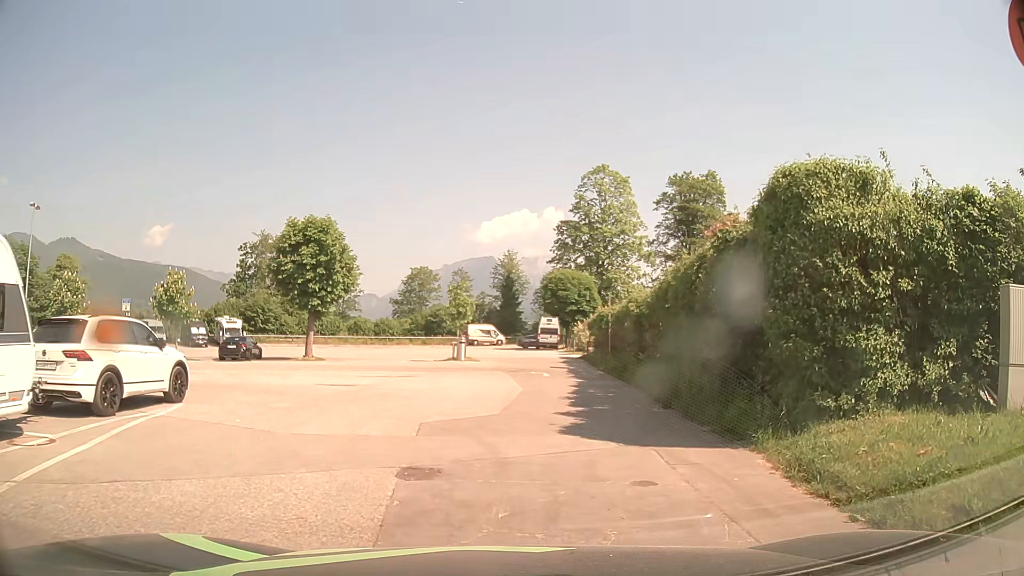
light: Day
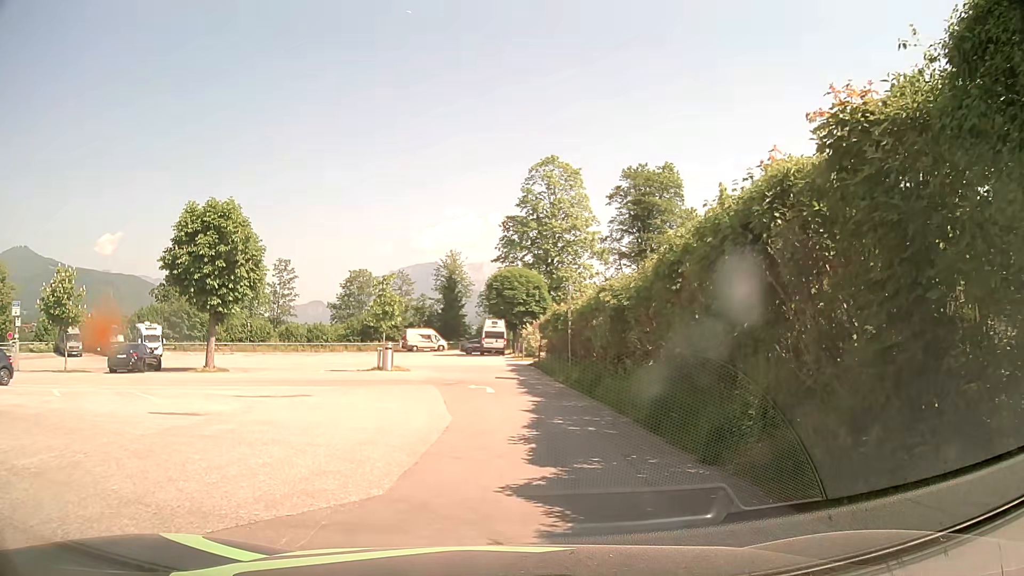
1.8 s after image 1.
(+0.3, +6.5) m; +3°
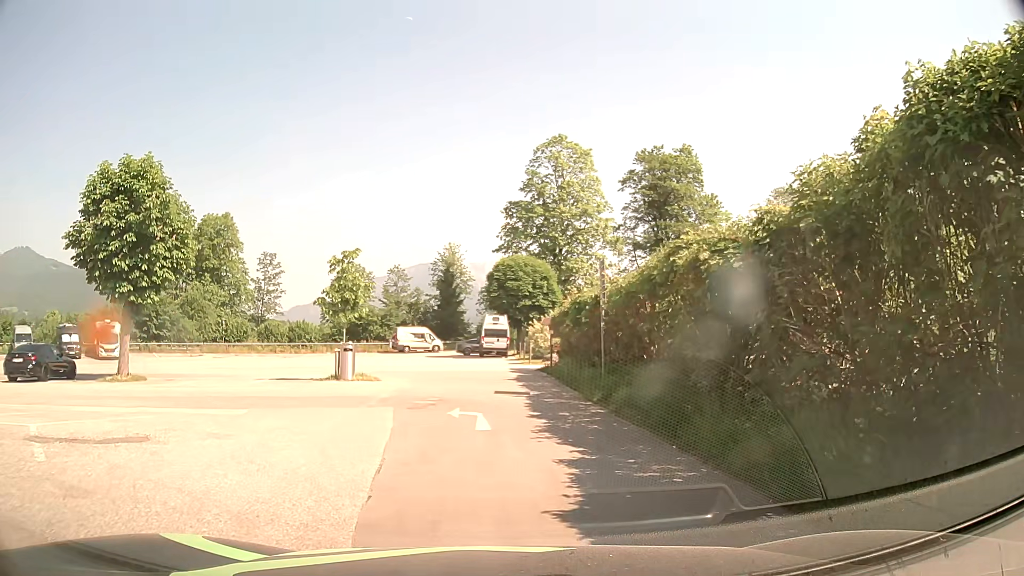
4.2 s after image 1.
(+0.1, +8.3) m; +1°
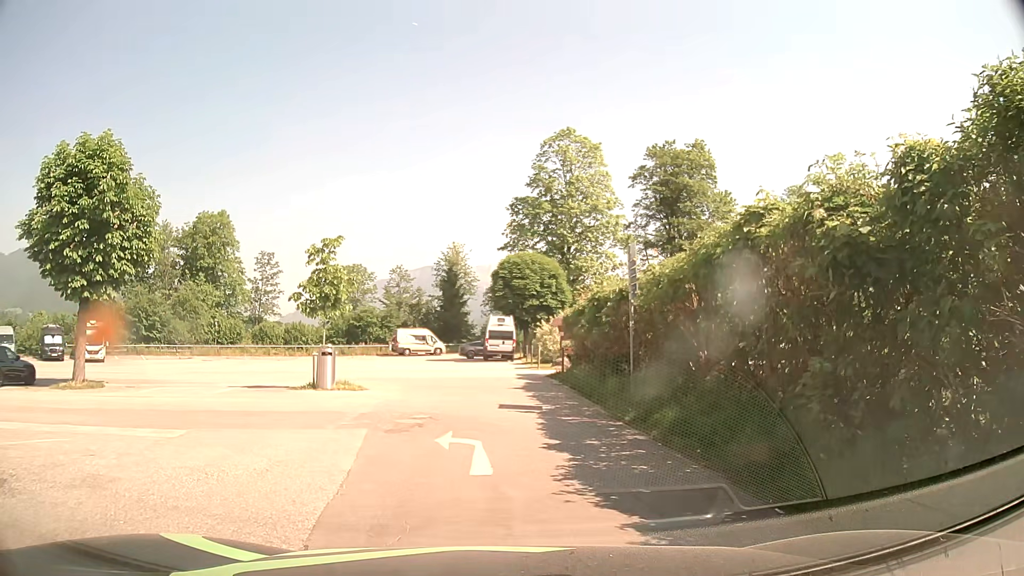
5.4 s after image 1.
(0.0, +3.3) m; -2°
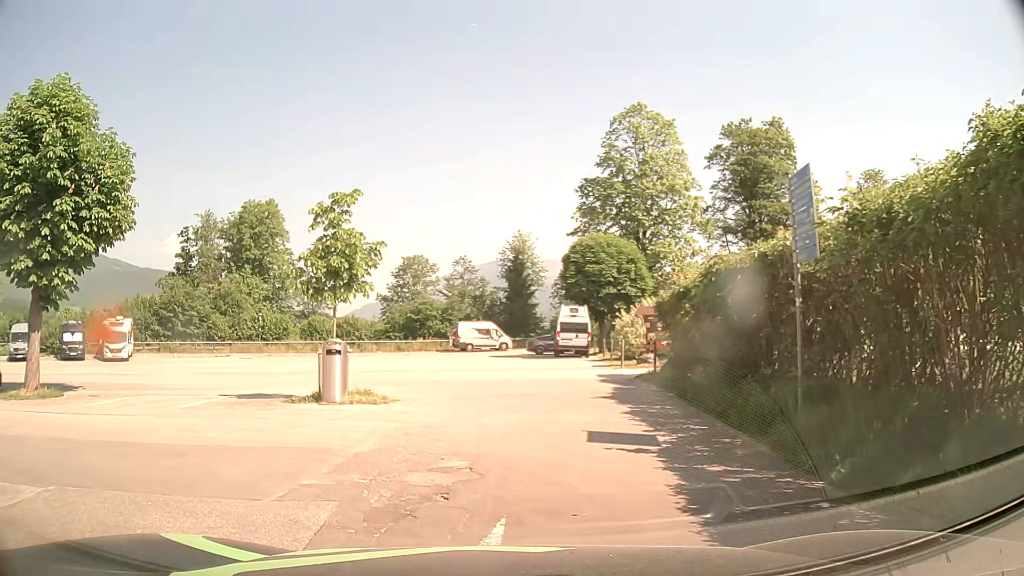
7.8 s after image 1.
(0.0, +5.8) m; -5°
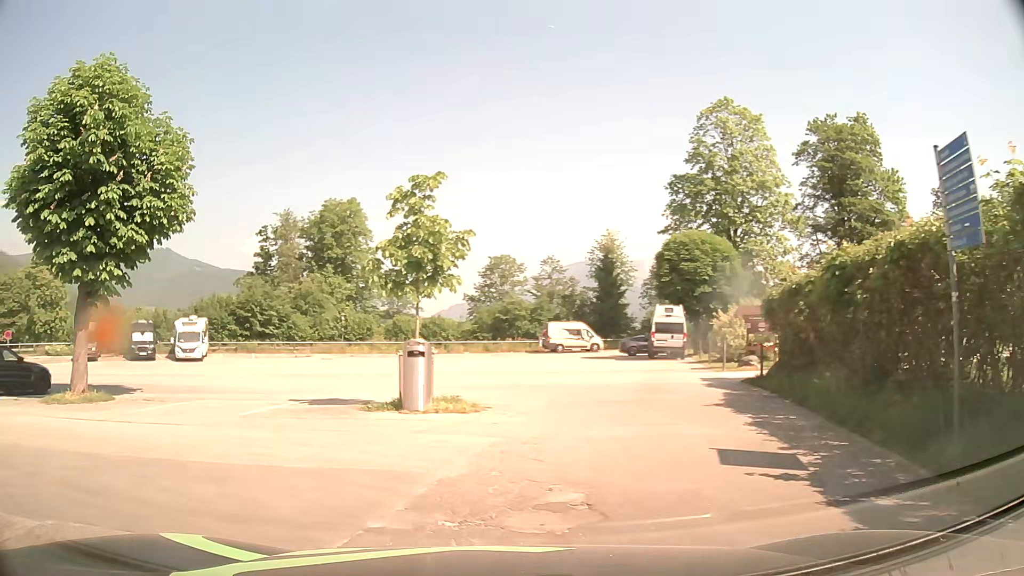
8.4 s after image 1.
(-0.1, +1.7) m; -6°
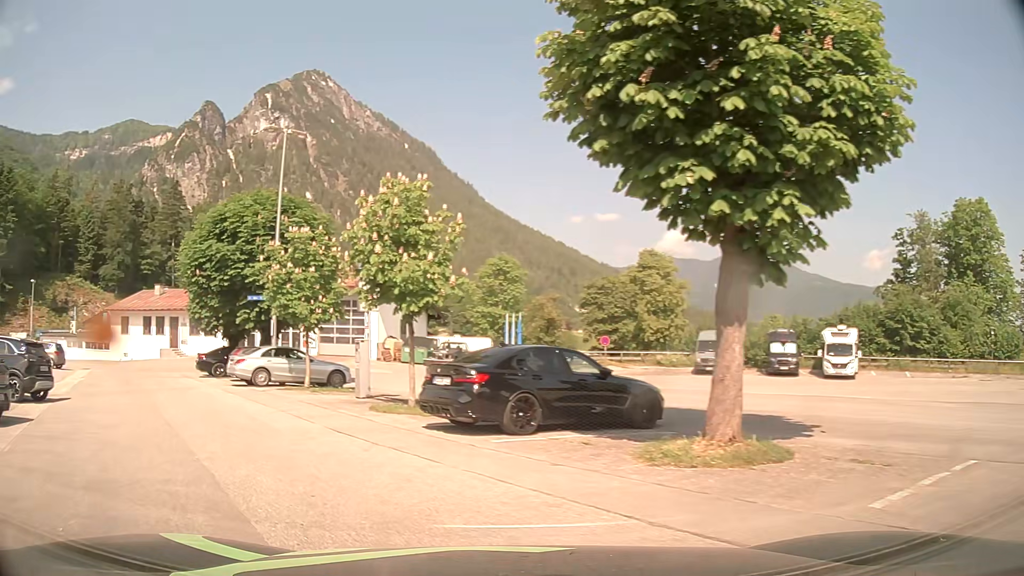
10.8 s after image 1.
(-3.7, +7.1) m; -54°
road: service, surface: asphalt
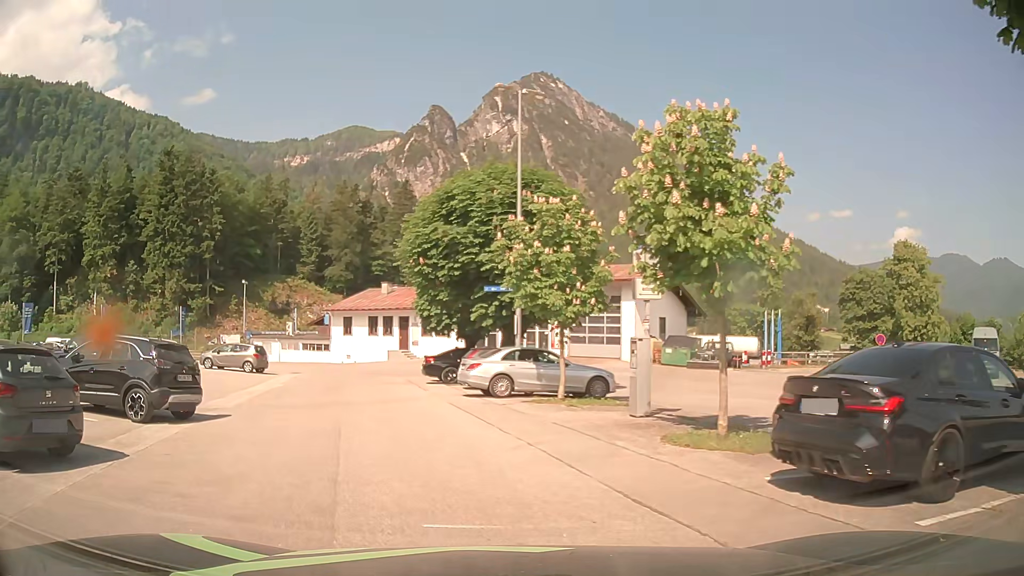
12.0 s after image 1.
(-1.0, +4.9) m; -20°
(-1, +10) (-4, +20) (-7, +29) (-9, +39) (-13, +48) (-19, +56) (-27, +62) (-32, +70) (-29, +80) (-22, +87) m
